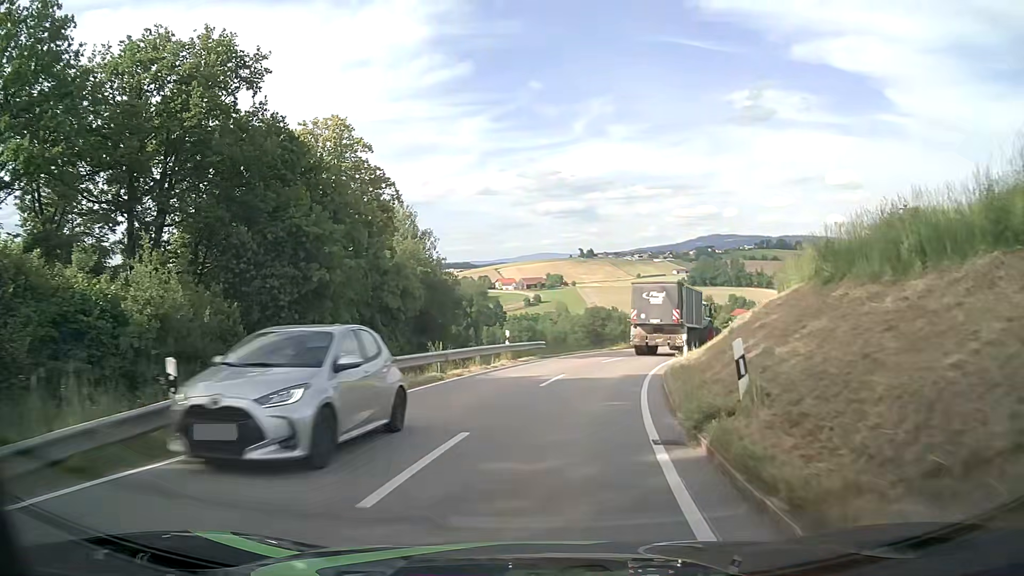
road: tertiary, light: Day
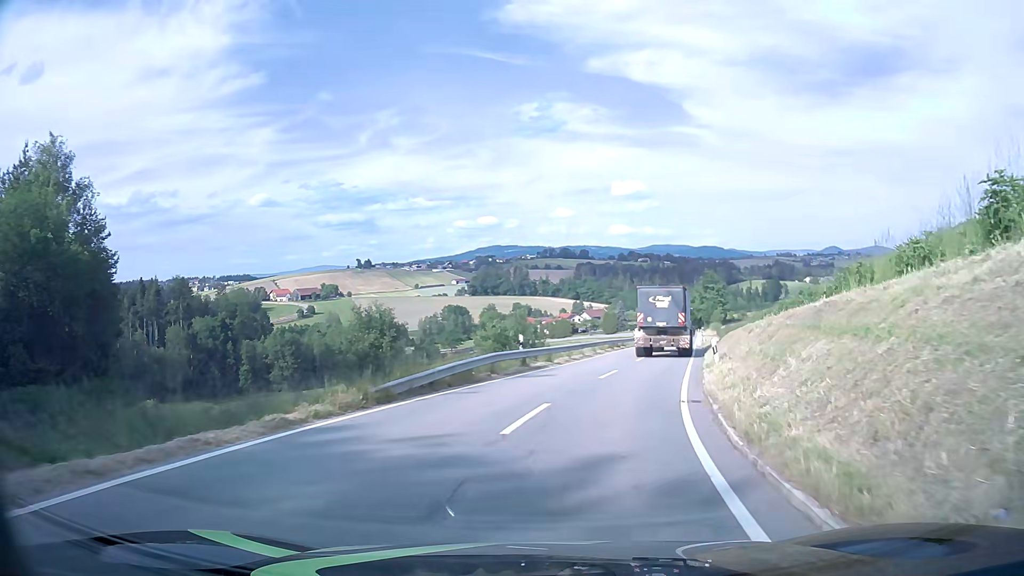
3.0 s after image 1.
(+4.5, +30.7) m; +19°
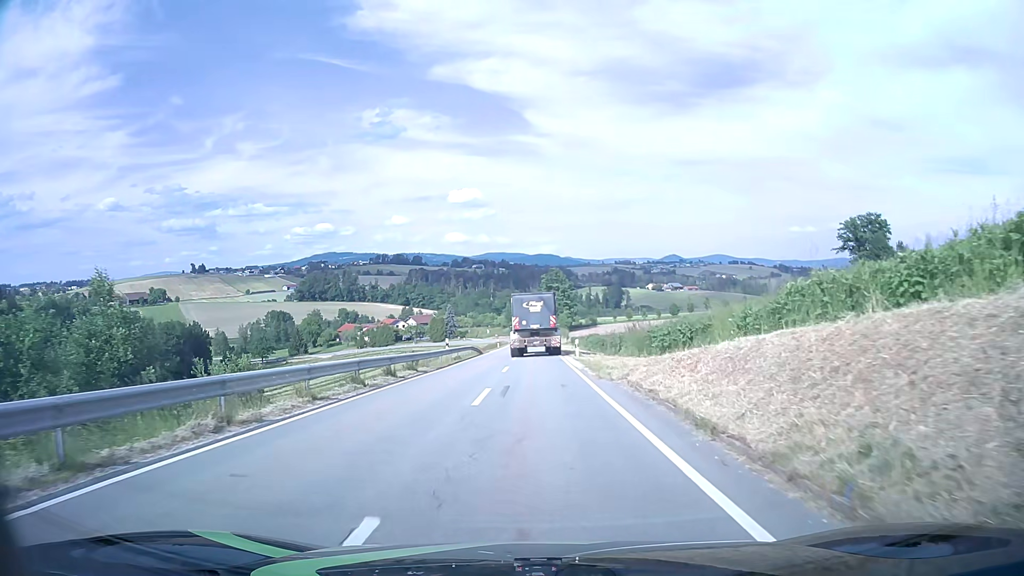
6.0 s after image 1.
(+5.5, +31.2) m; +15°
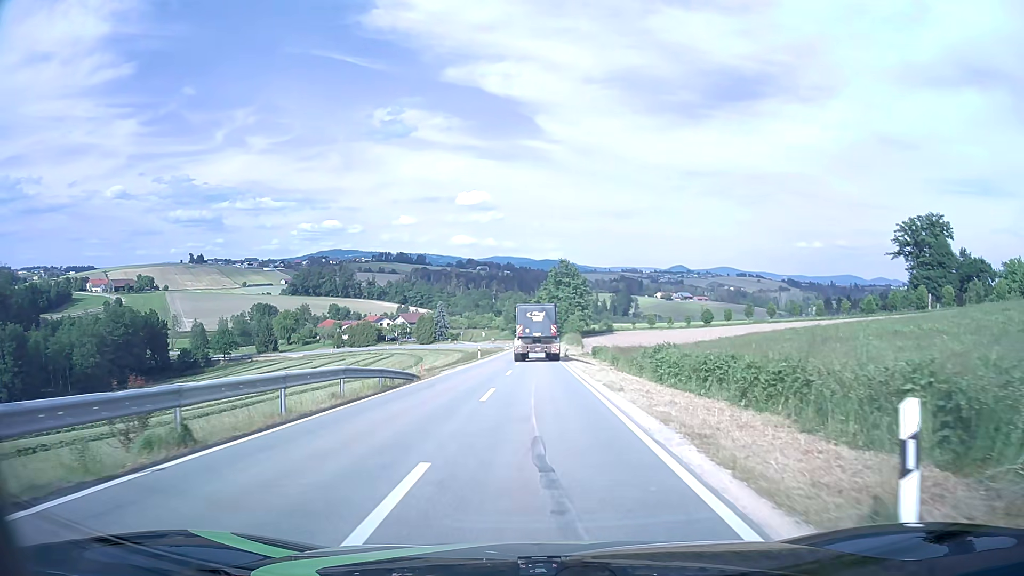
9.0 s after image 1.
(-0.1, +33.5) m; -1°
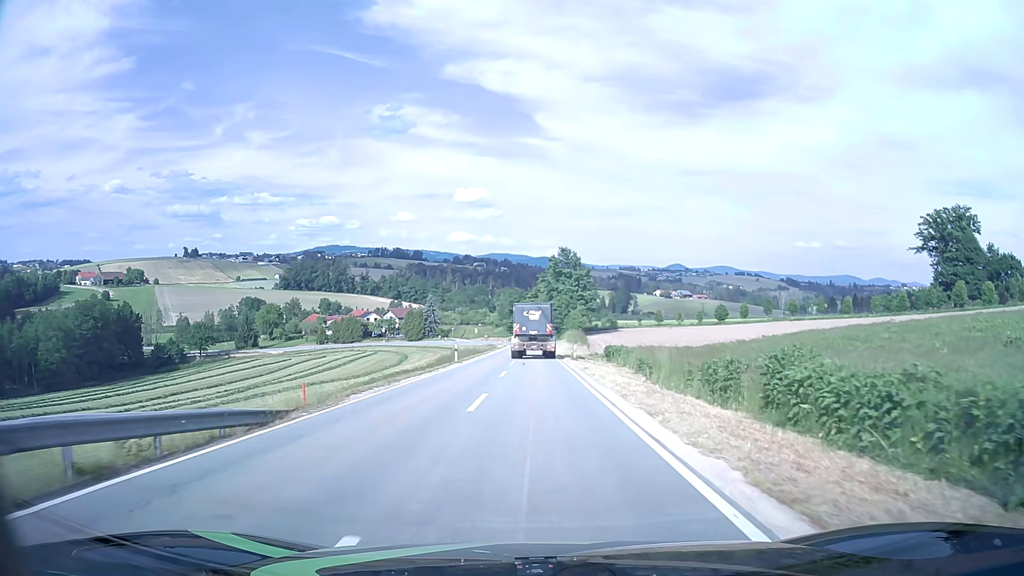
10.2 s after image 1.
(+0.1, +14.7) m; 0°
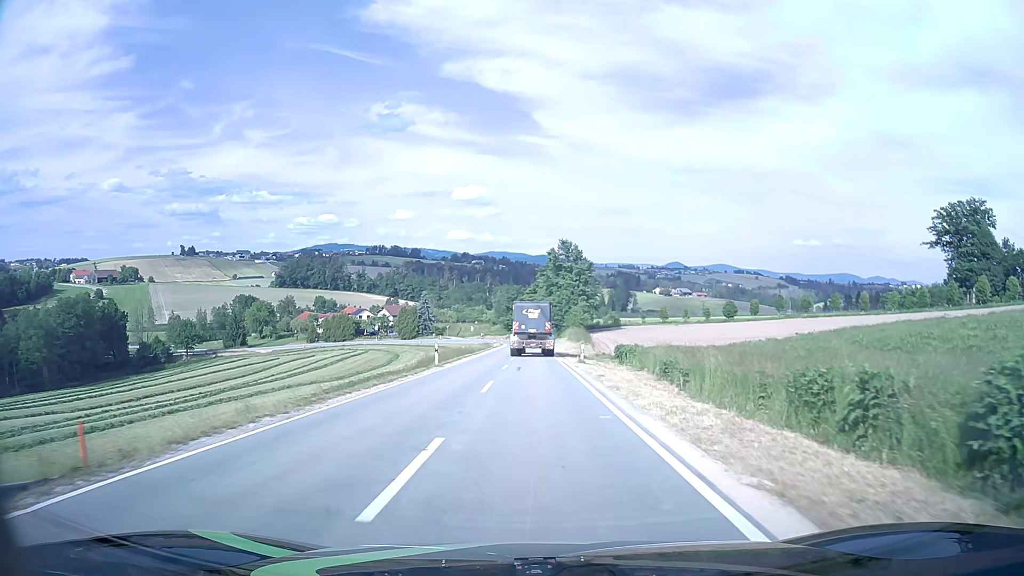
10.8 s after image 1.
(0.0, +7.8) m; 0°
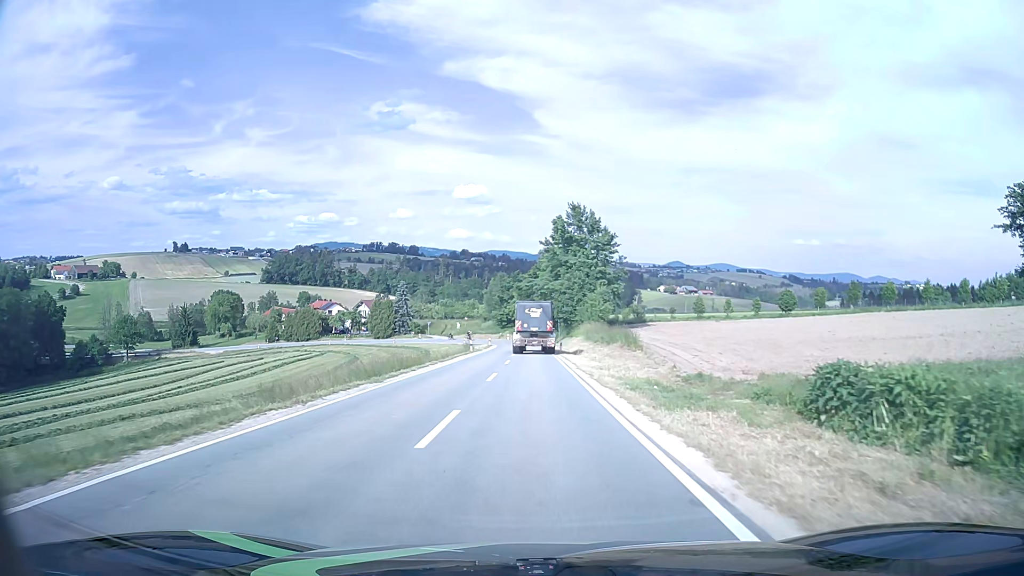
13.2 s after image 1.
(0.0, +32.2) m; 0°
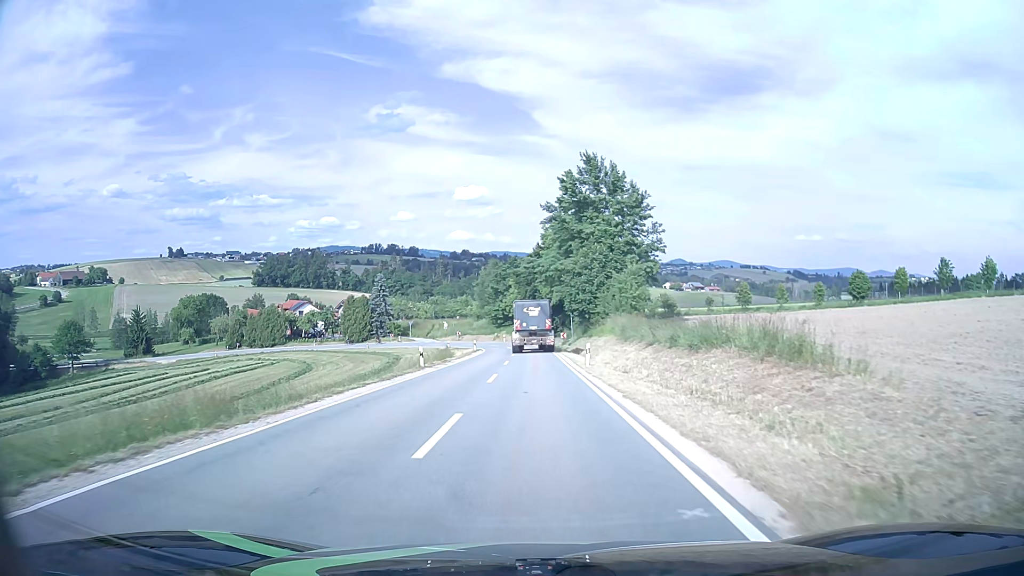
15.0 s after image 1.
(0.0, +24.7) m; 0°
(0, +10) (0, +20) (0, +30) (0, +40) (0, +50) (-1, +60) (-2, +70) (-3, +80) (-6, +89) (-10, +98) m
